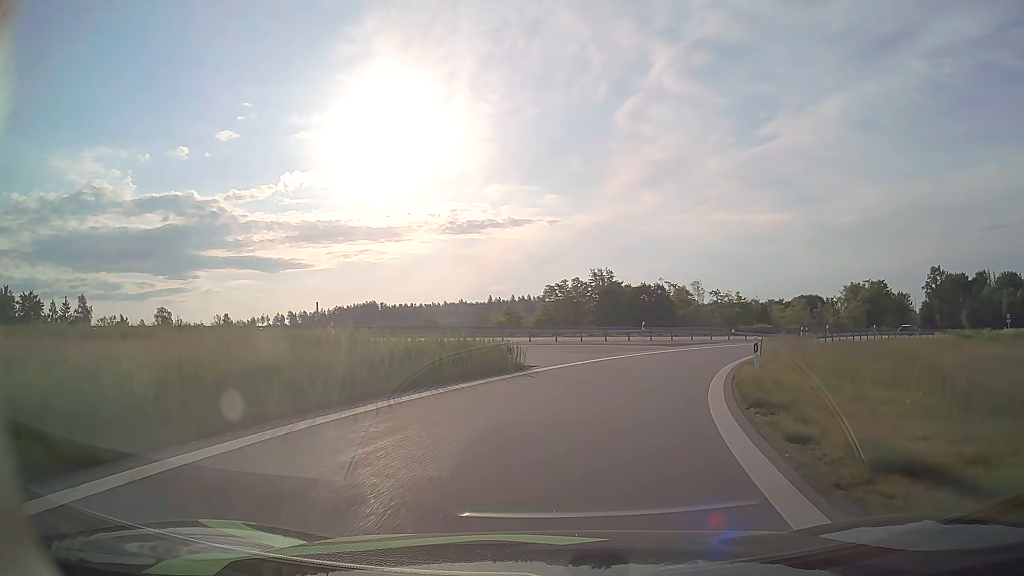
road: motorway_link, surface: asphalt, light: Day
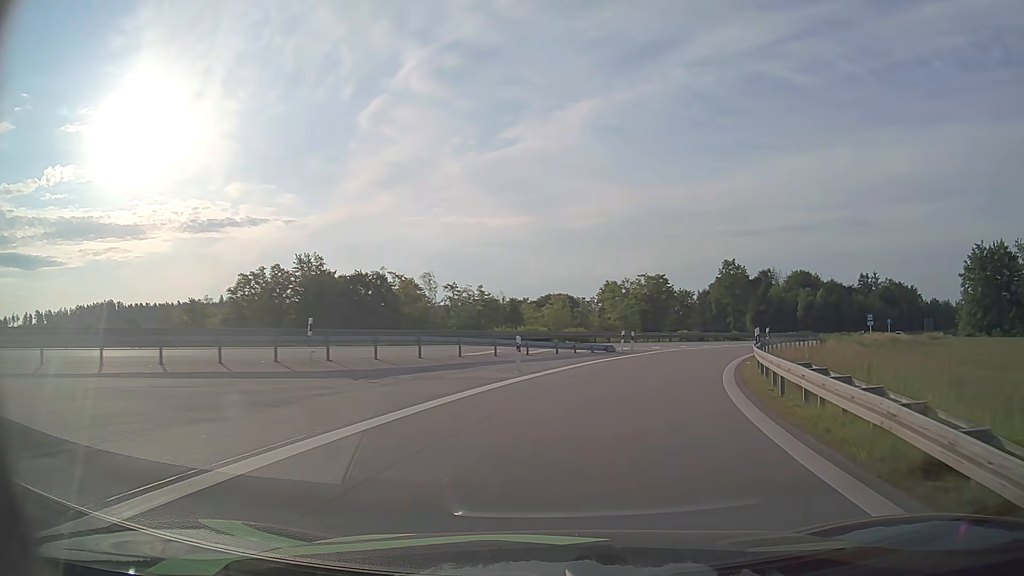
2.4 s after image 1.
(+5.4, +27.8) m; +23°
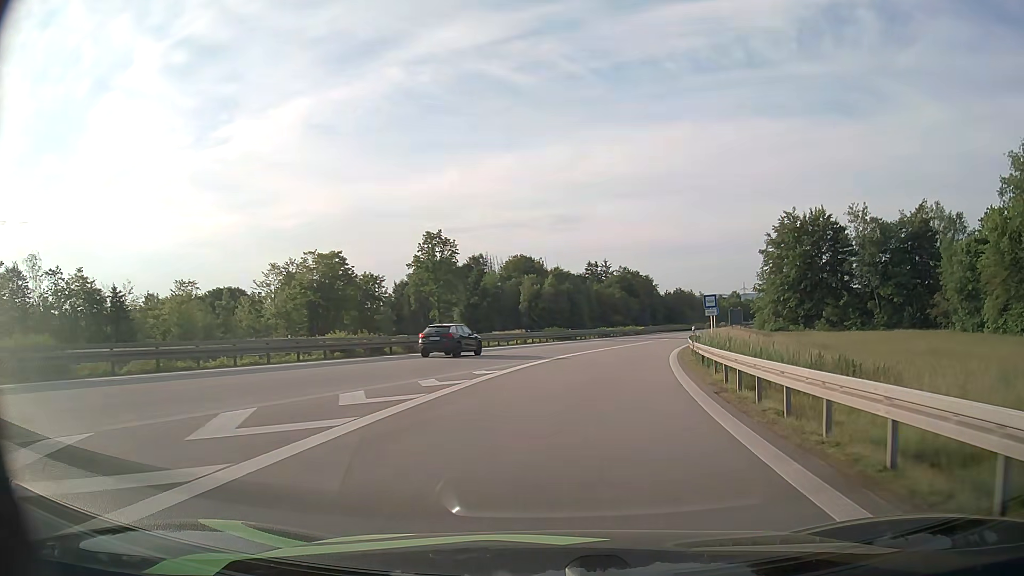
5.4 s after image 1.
(+9.2, +36.6) m; +26°
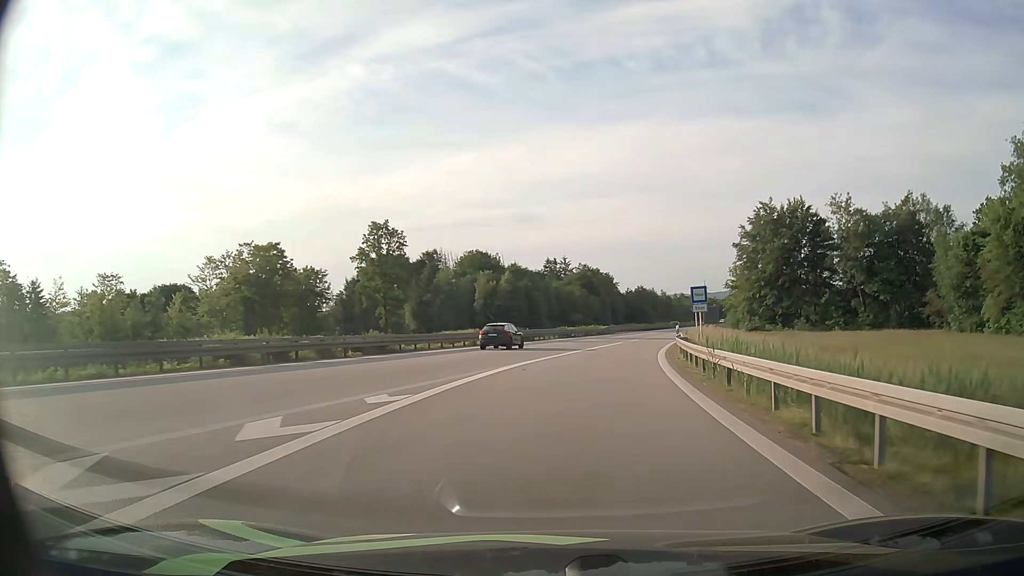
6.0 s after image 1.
(+0.2, +7.9) m; +3°
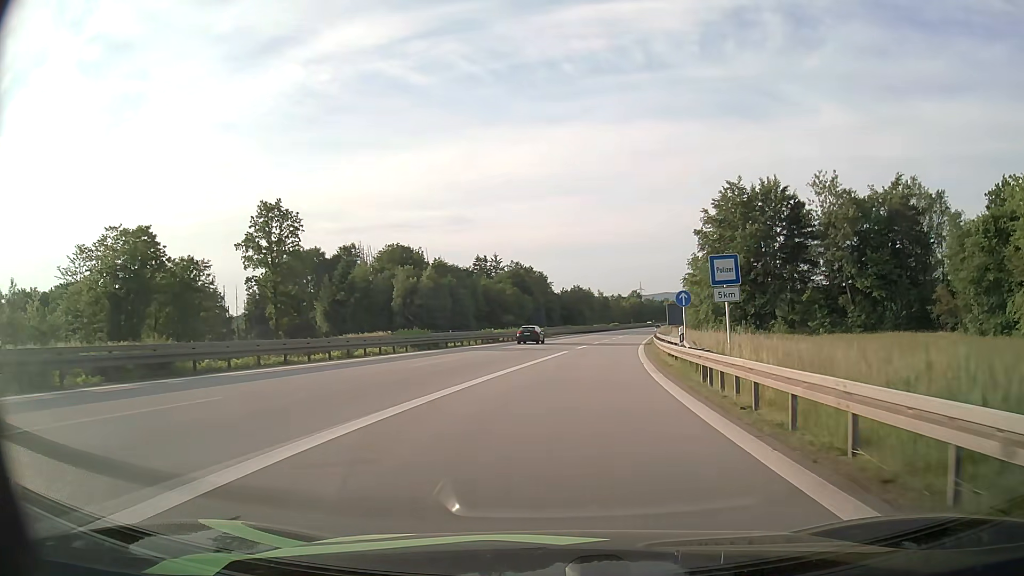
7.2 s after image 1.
(+0.8, +16.1) m; +6°
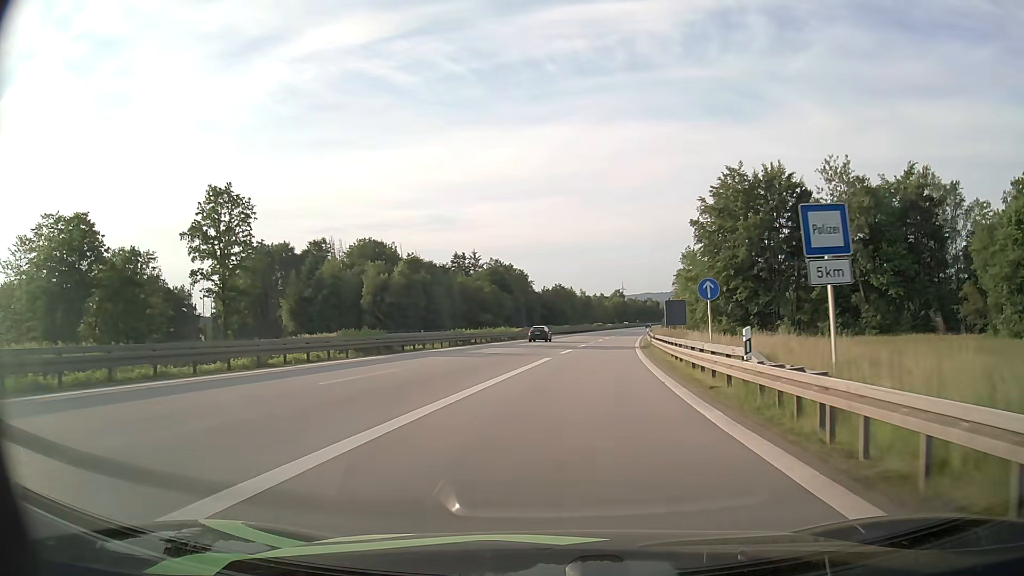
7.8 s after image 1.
(+0.1, +8.3) m; +2°
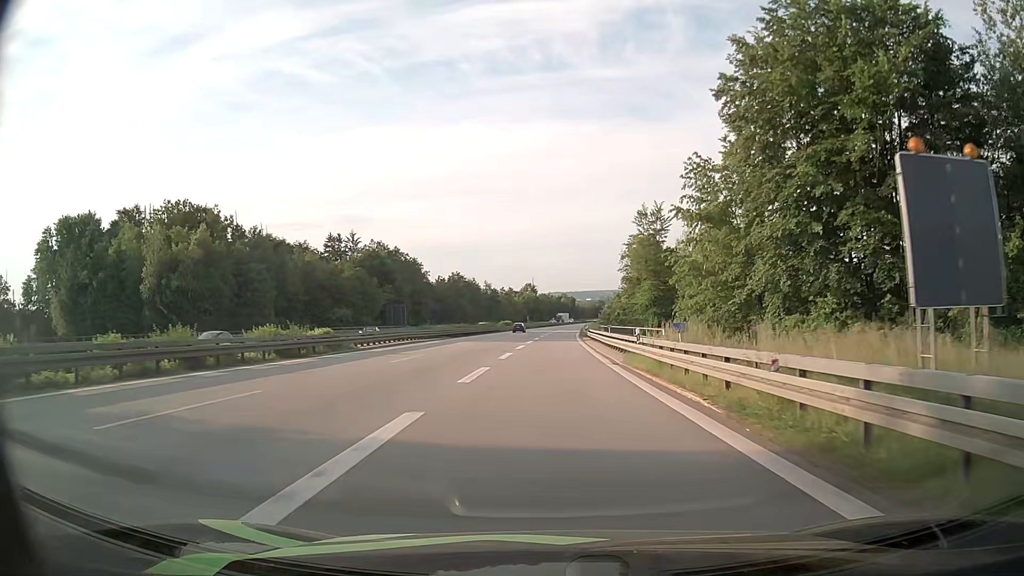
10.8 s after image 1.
(+3.3, +44.0) m; +8°
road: motorway
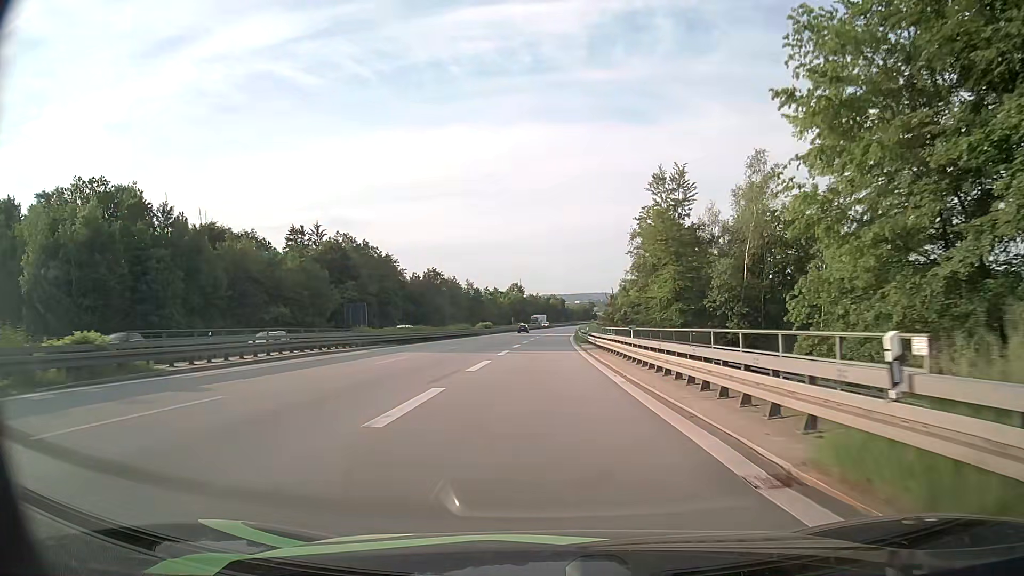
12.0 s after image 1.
(+0.2, +19.4) m; +1°
(0, +10) (0, +20) (0, +30) (0, +40) (0, +50) (+1, +60) (+1, +70) (+1, +80) (+1, +90) (+2, +100) m
